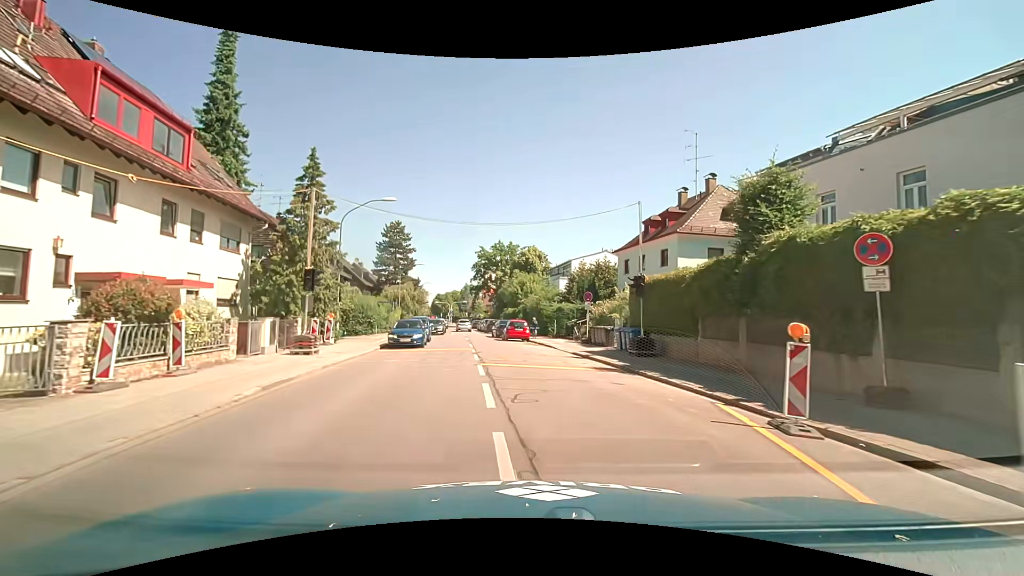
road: secondary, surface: asphalt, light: Day
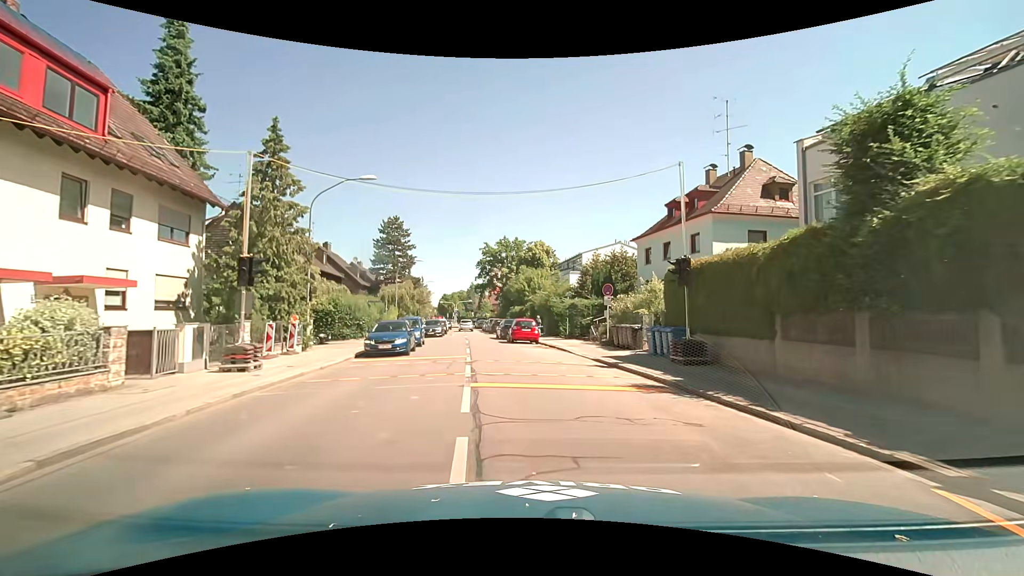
(0.0, +4.8) m; +1°
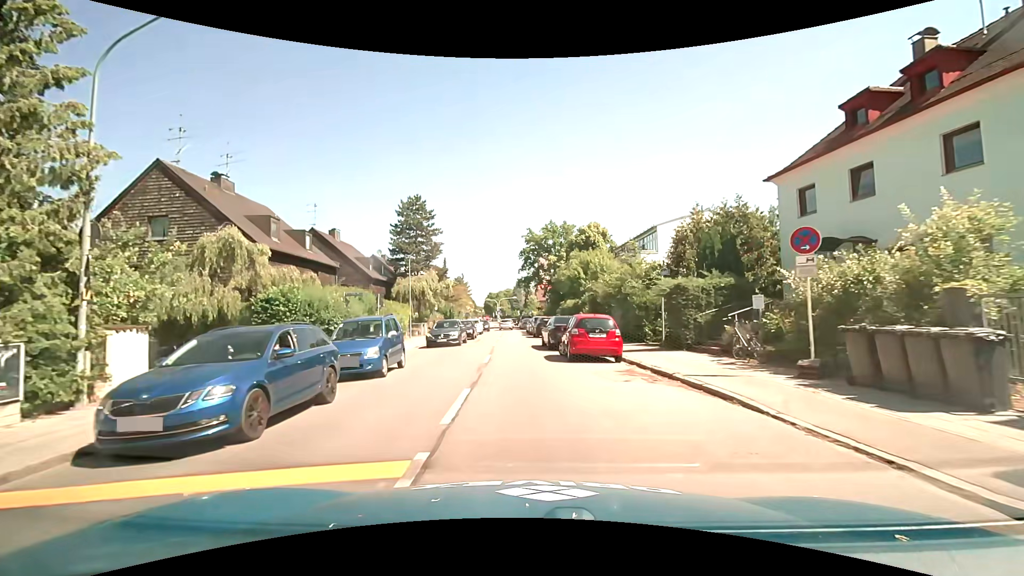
(-0.7, +14.3) m; -6°
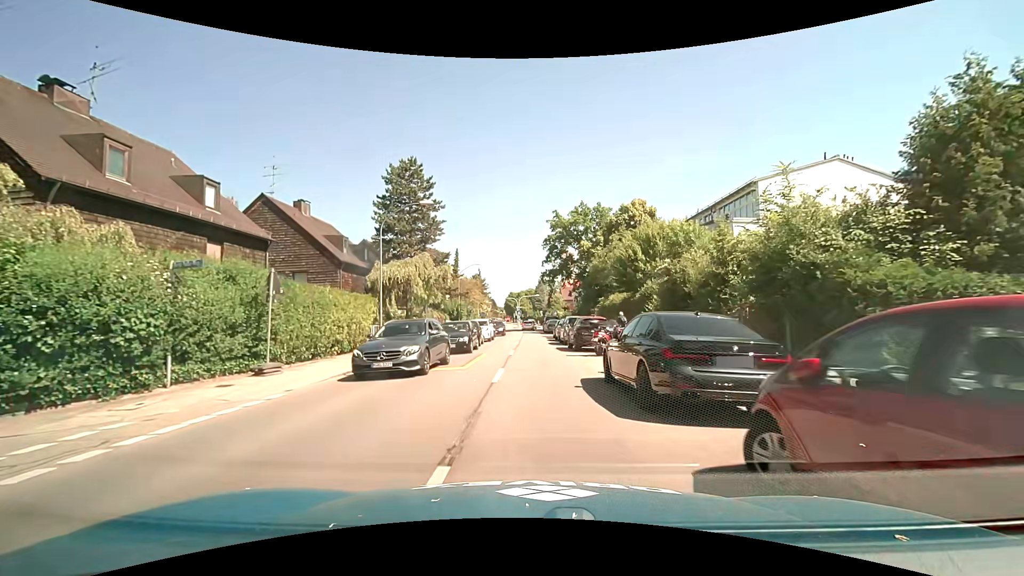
(-0.4, +14.3) m; -3°
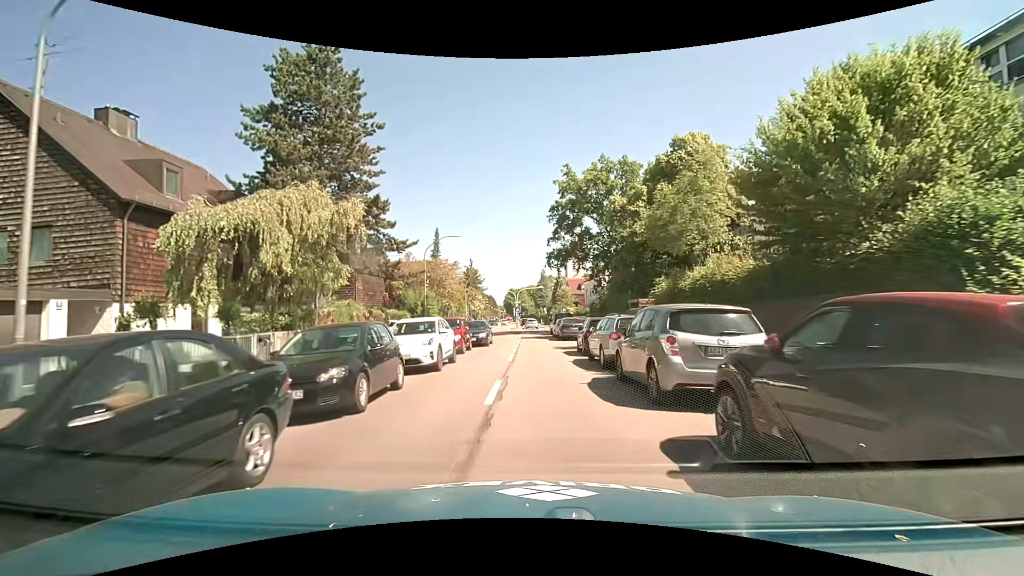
(0.0, +19.8) m; 0°
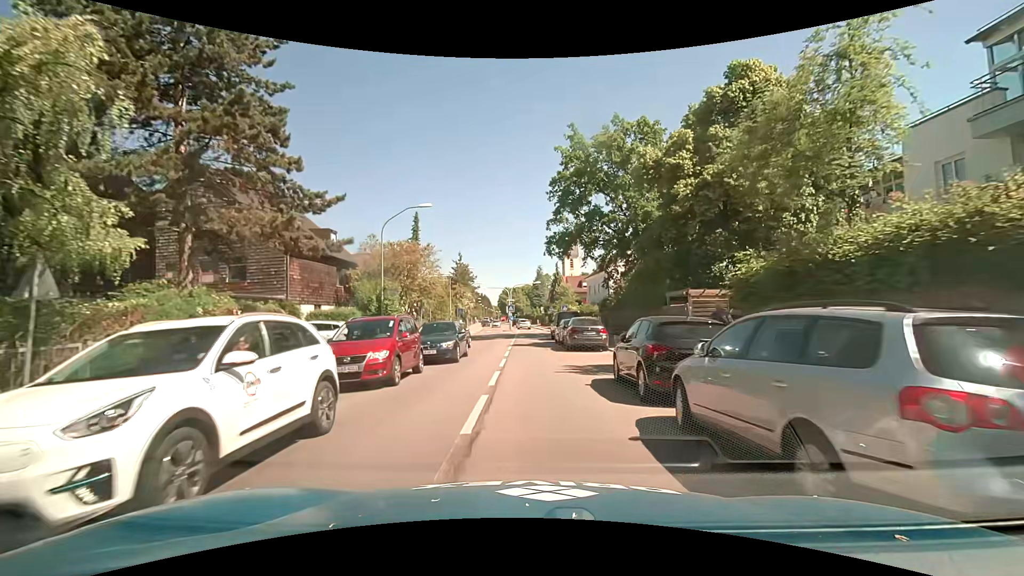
(0.0, +10.5) m; +1°
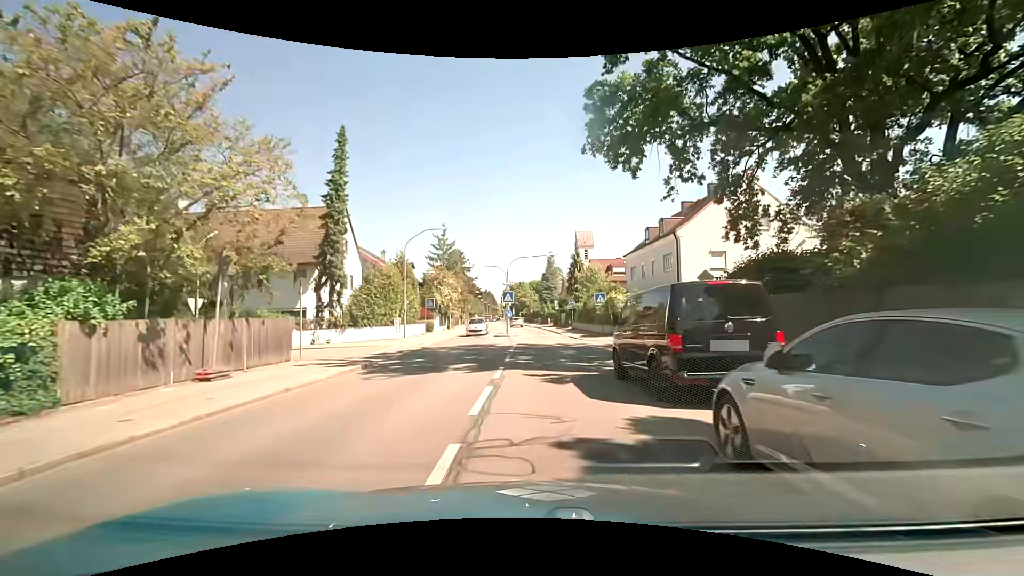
(-0.3, +25.8) m; -1°
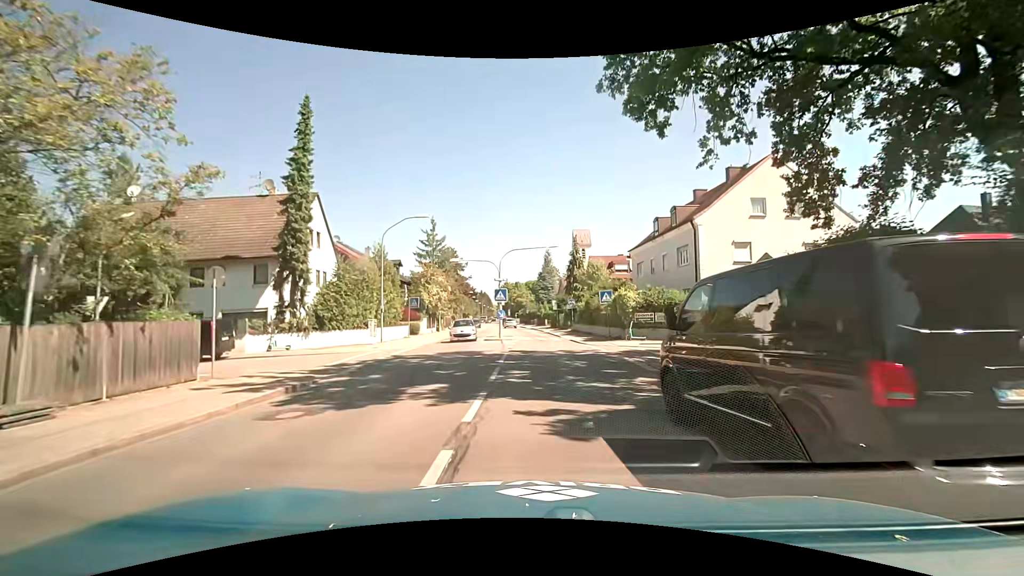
(0.0, +4.7) m; 0°
(0, +10) (+1, +20) (+1, +30) (+1, +40) (+1, +50) (0, +60) (-1, +70) (-1, +80) (-2, +90) (-3, +100) m
